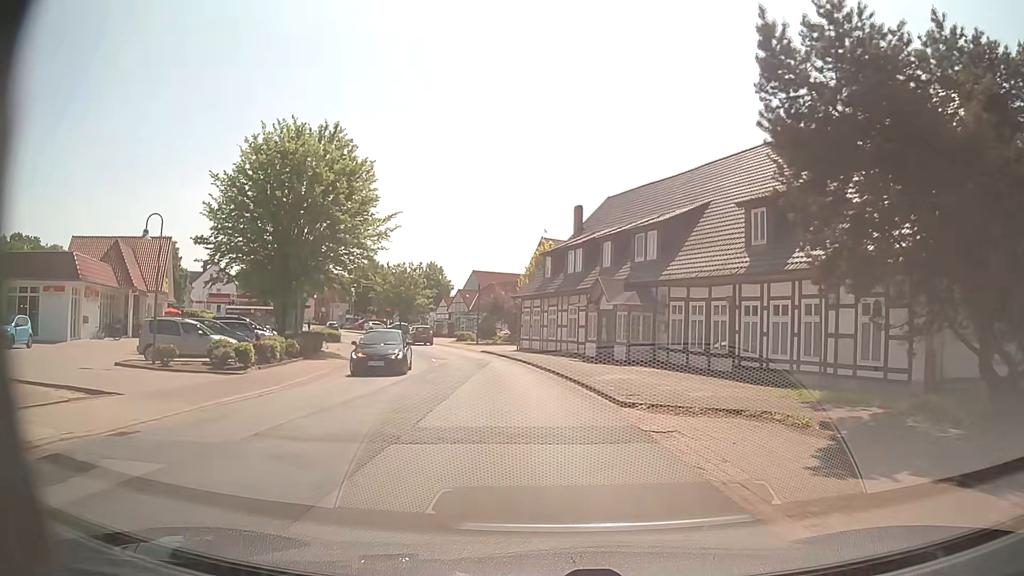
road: secondary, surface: asphalt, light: Day
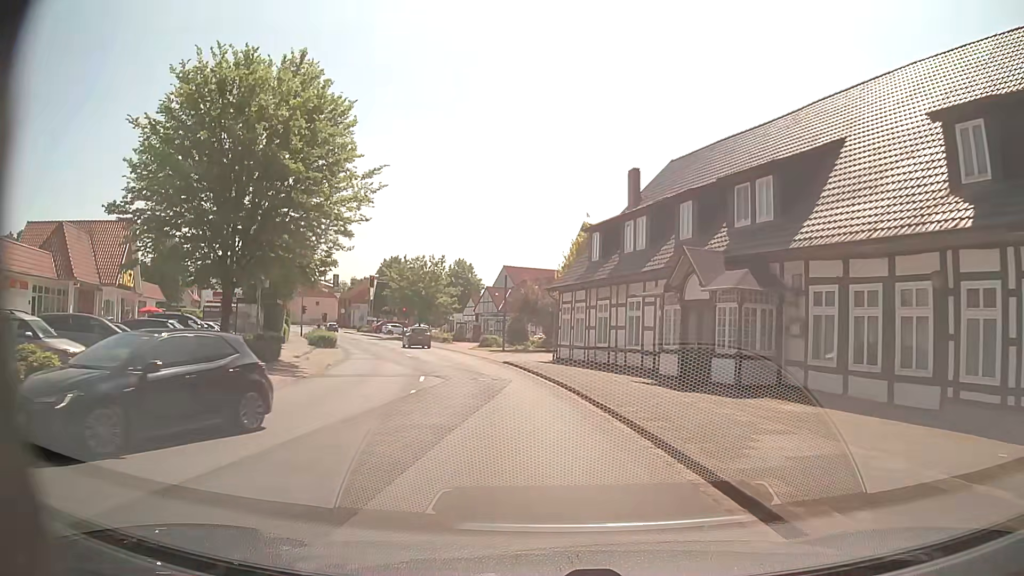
(-0.3, +11.4) m; -3°
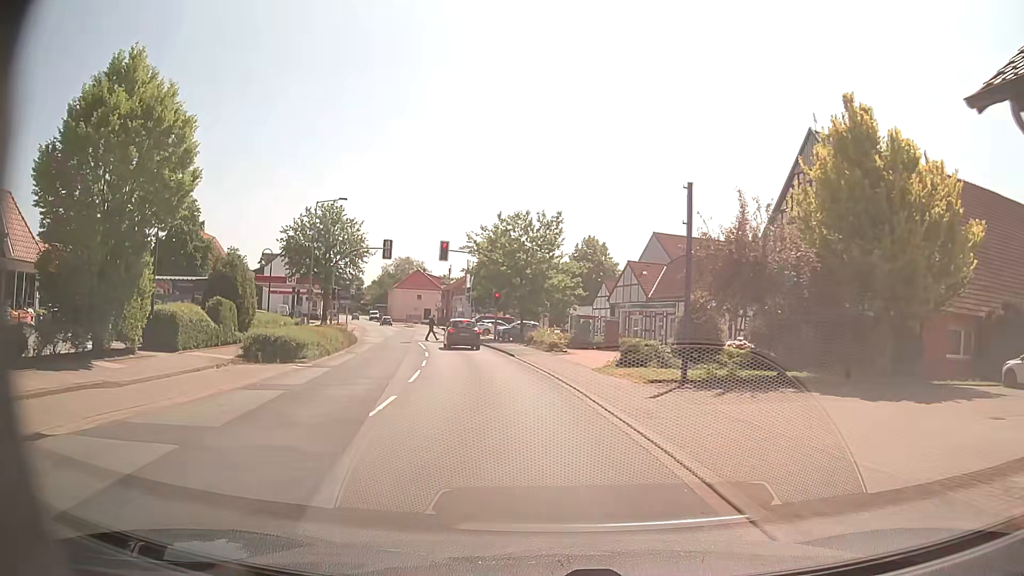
(-2.3, +27.2) m; -11°
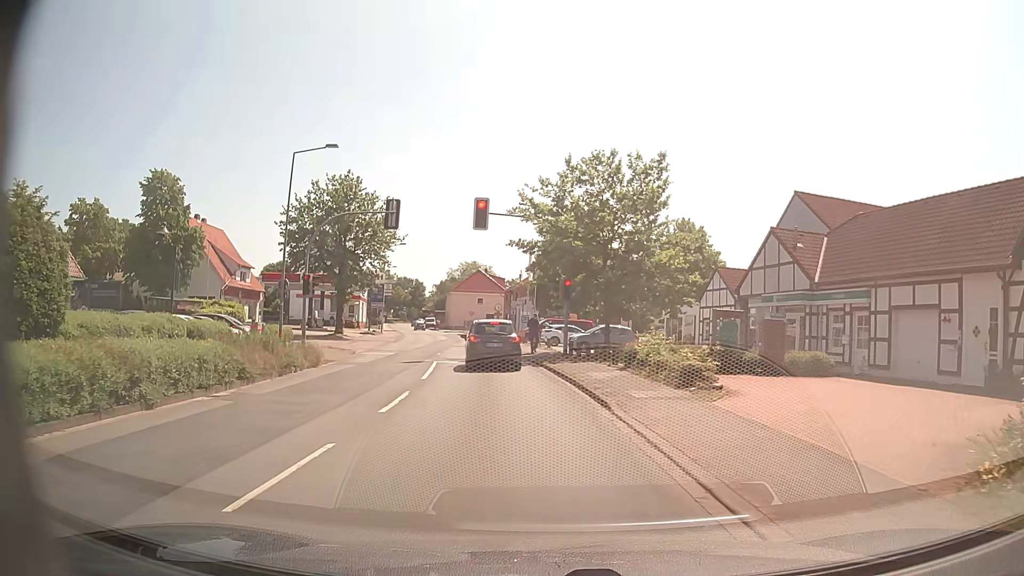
(-1.1, +17.2) m; -7°
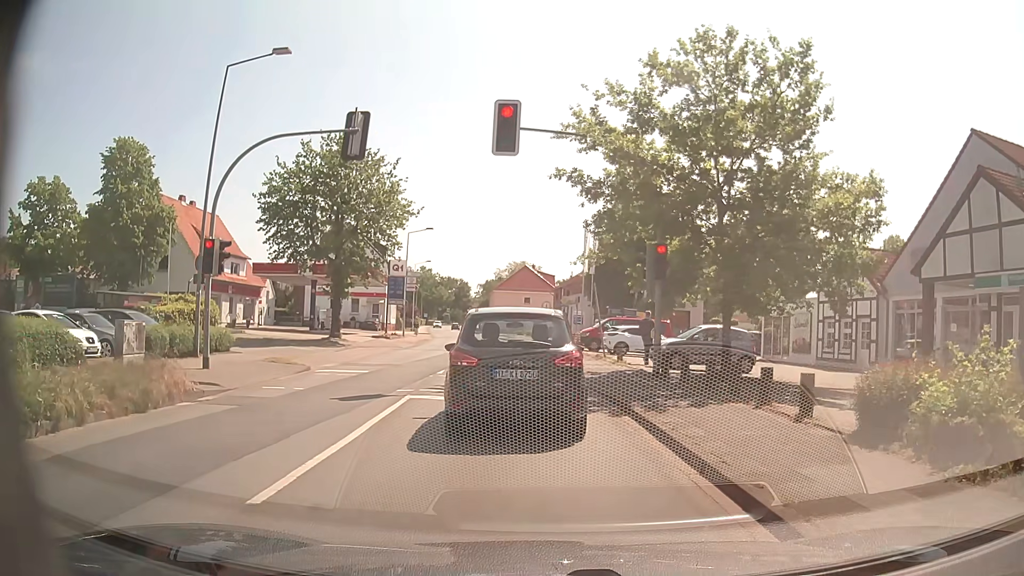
(-0.5, +12.3) m; -3°
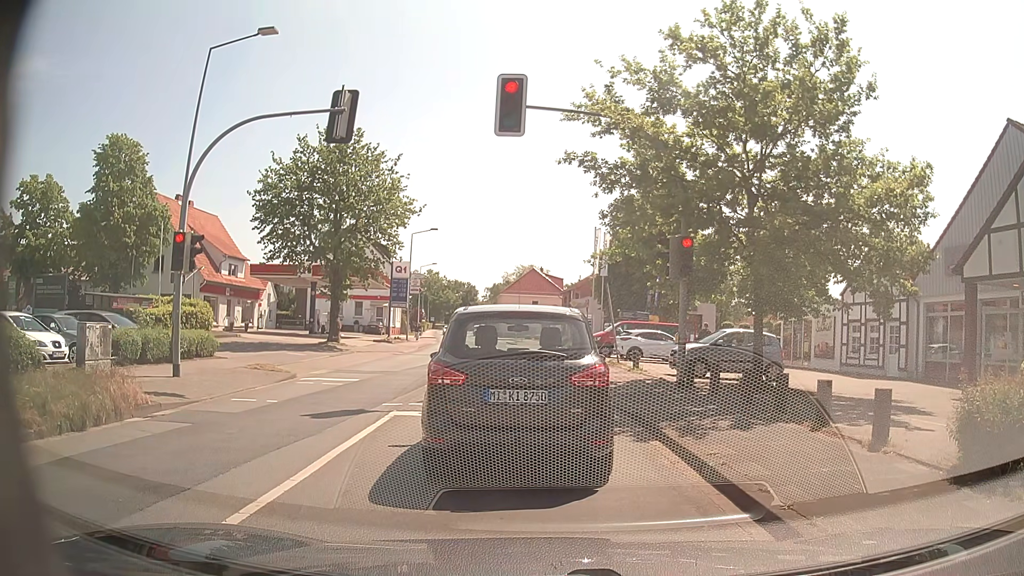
(0.0, +1.9) m; -1°
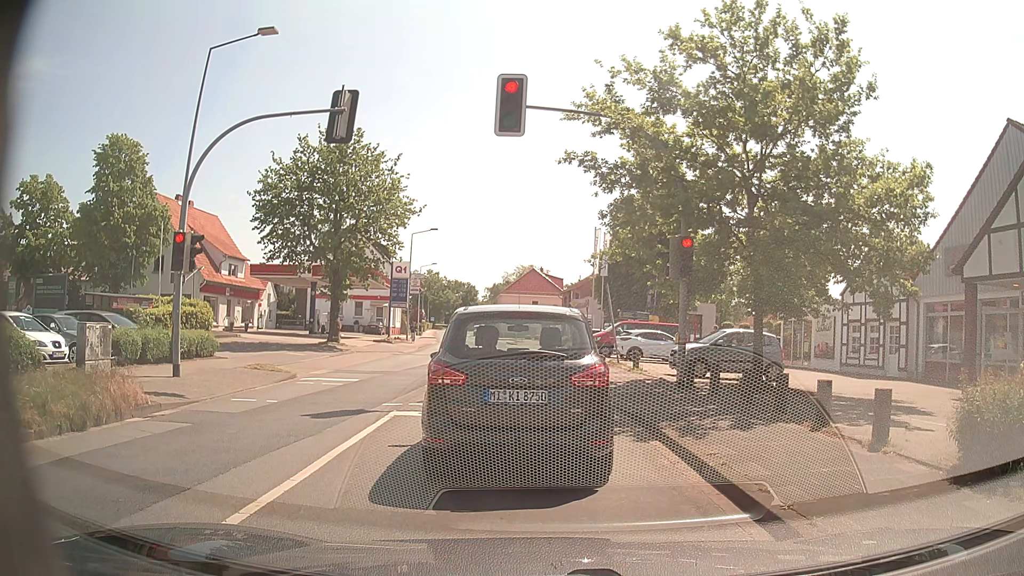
(0.0, 0.0) m; 0°
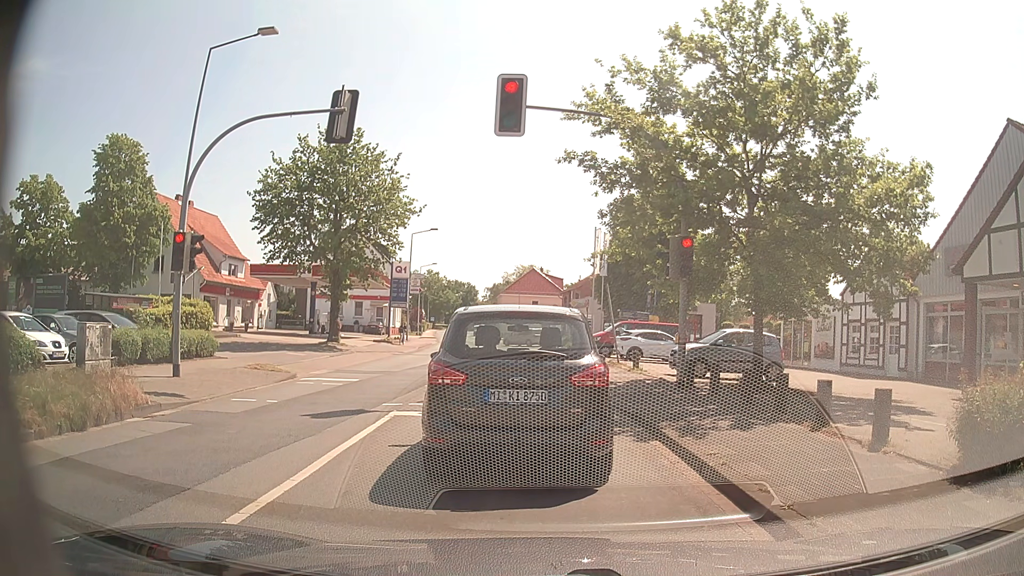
(0.0, 0.0) m; 0°
(0, +10) (-1, +20) (-2, +30) (-3, +40) (-4, +50) (-5, +60) (-6, +70) (-8, +80) (-10, +89) (-12, +99) m
